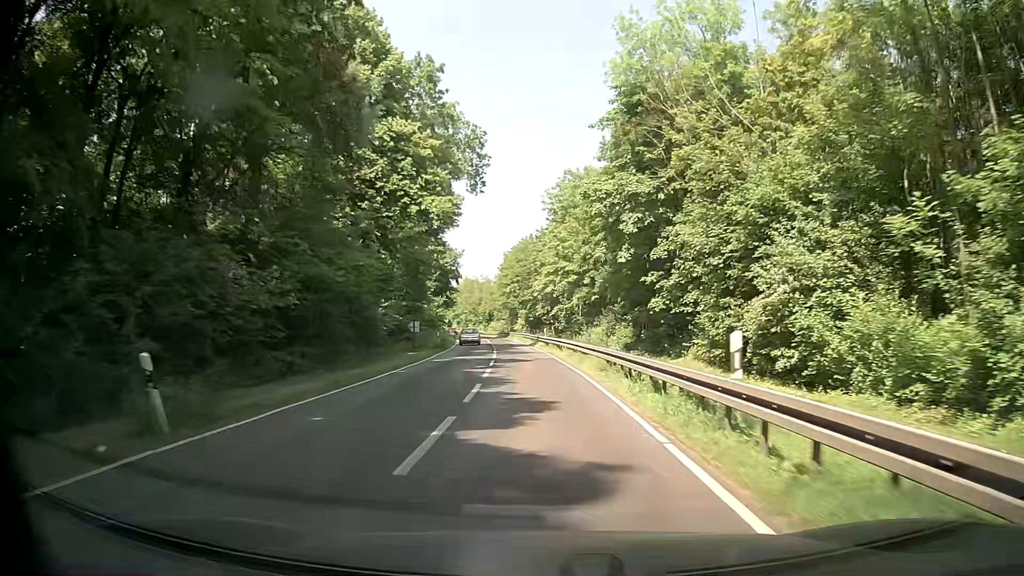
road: secondary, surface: asphalt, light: Day
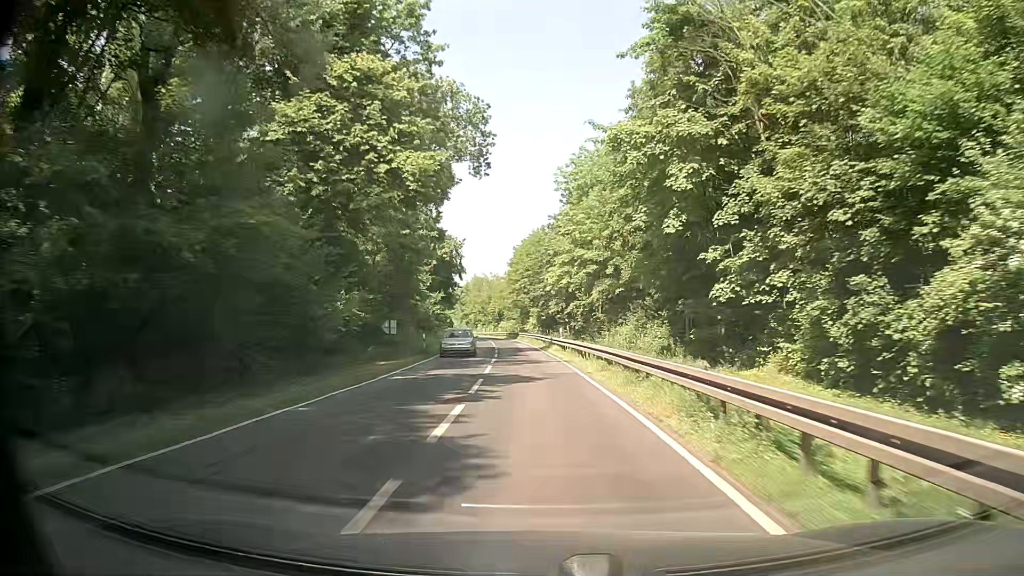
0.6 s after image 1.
(+0.1, +10.4) m; 0°
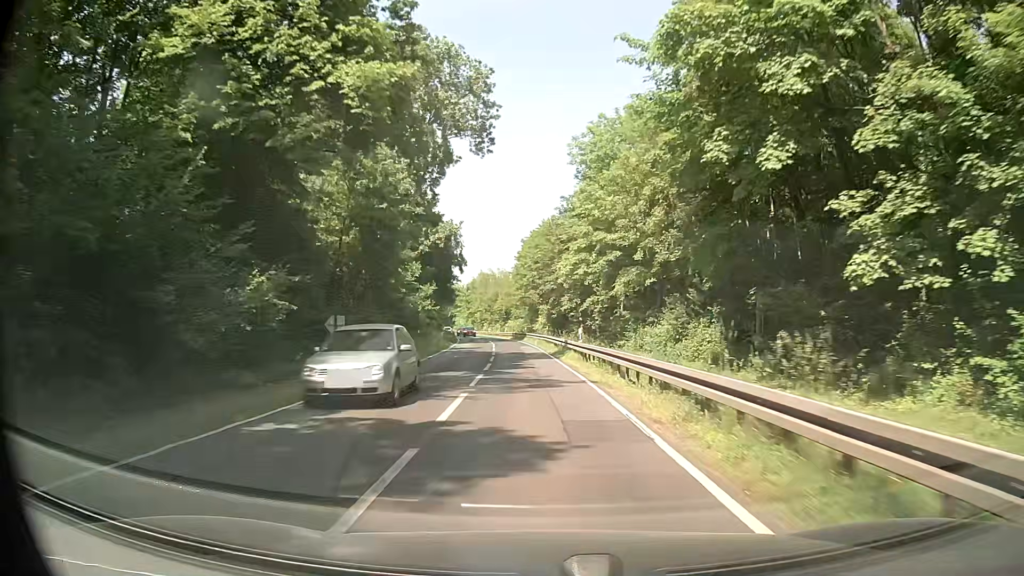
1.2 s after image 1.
(-0.2, +10.4) m; -1°
